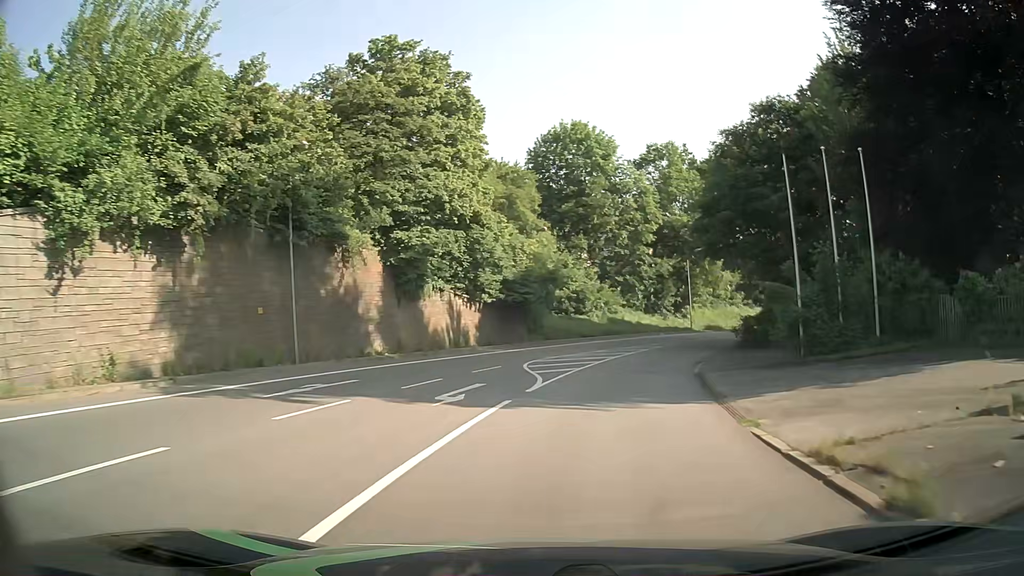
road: primary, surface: asphalt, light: Day
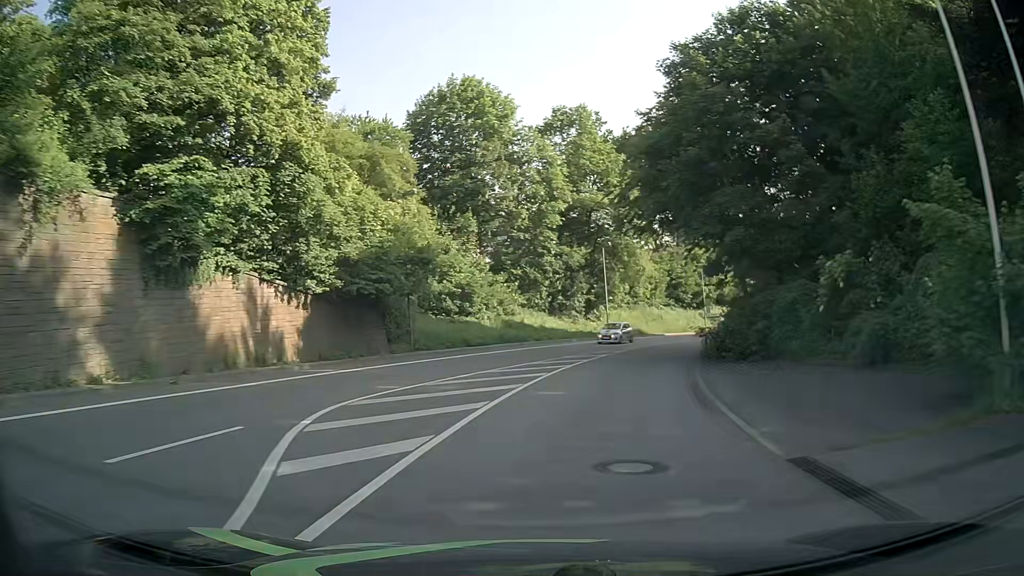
(+1.2, +15.1) m; +9°
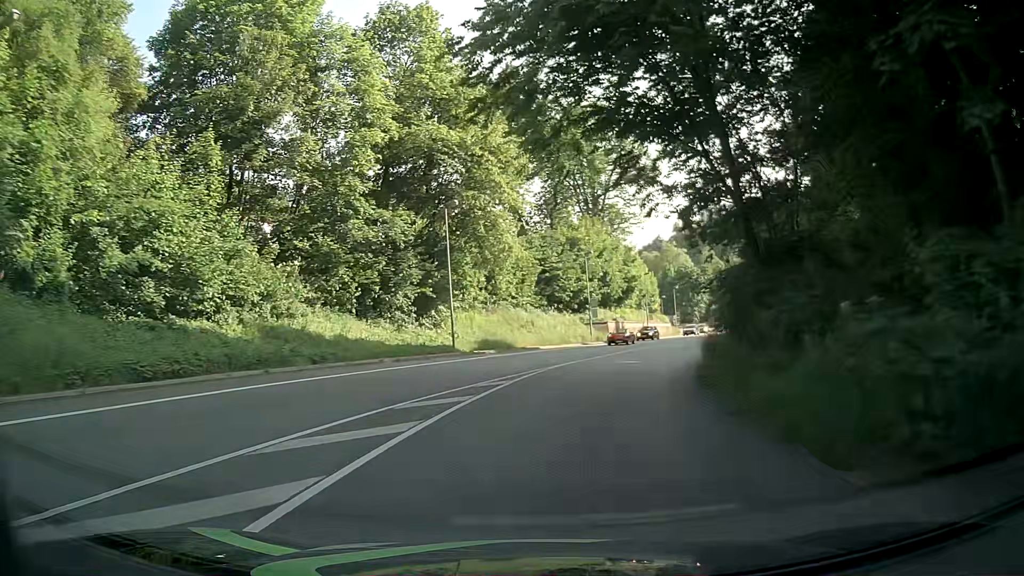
(+2.4, +22.7) m; +12°
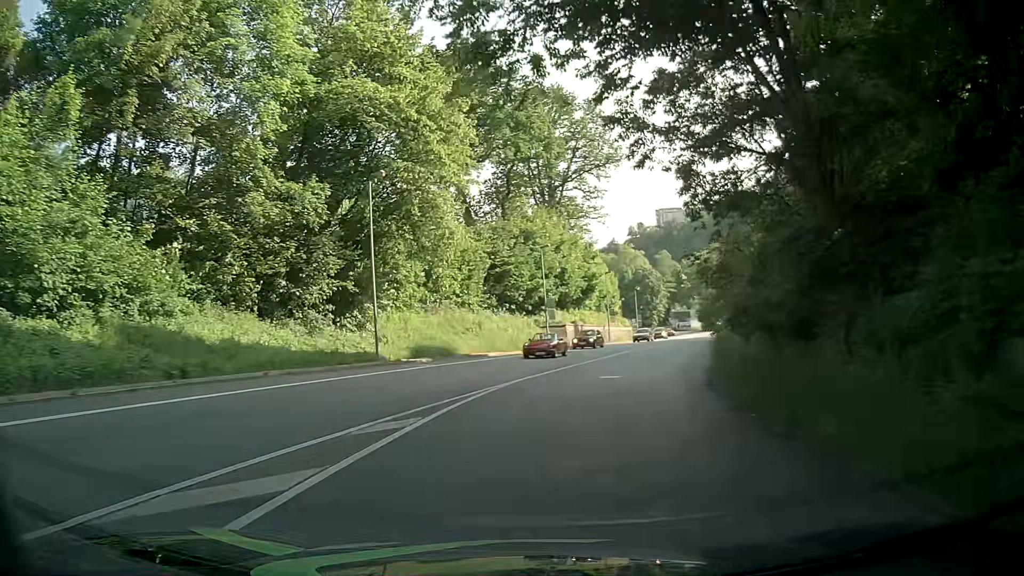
(+0.3, +7.6) m; +5°
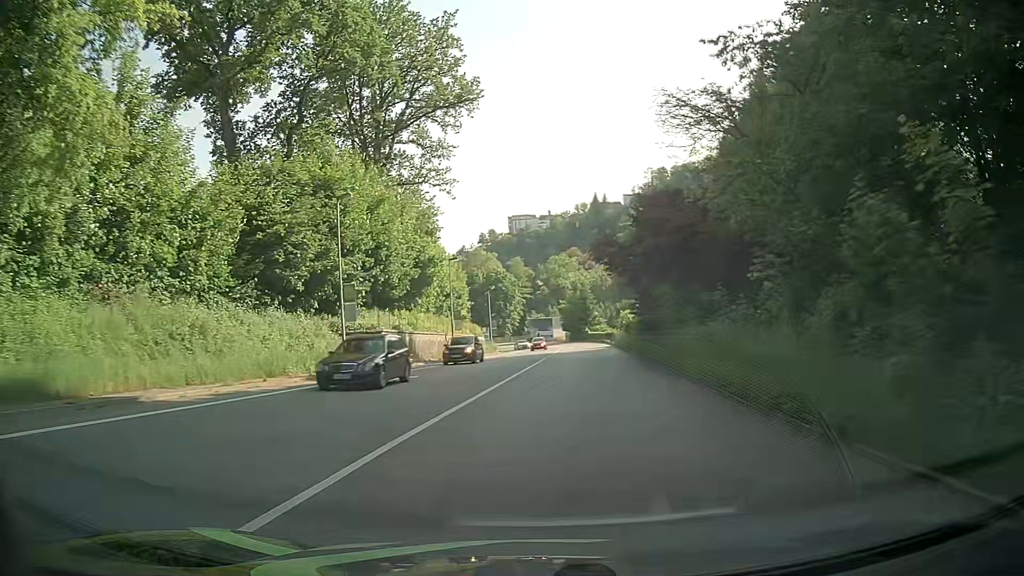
(+2.5, +22.7) m; +13°
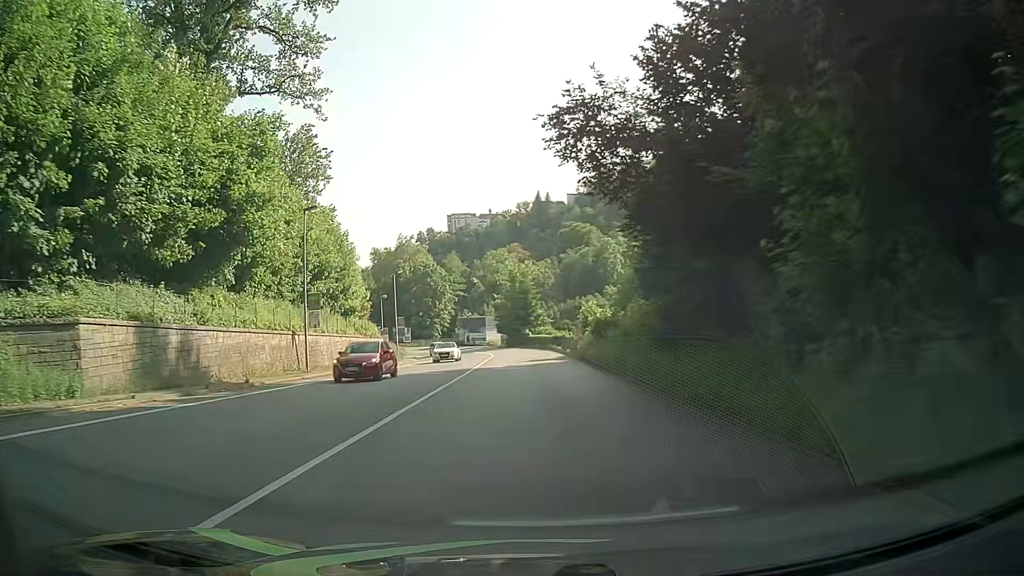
(+1.2, +22.8) m; +5°
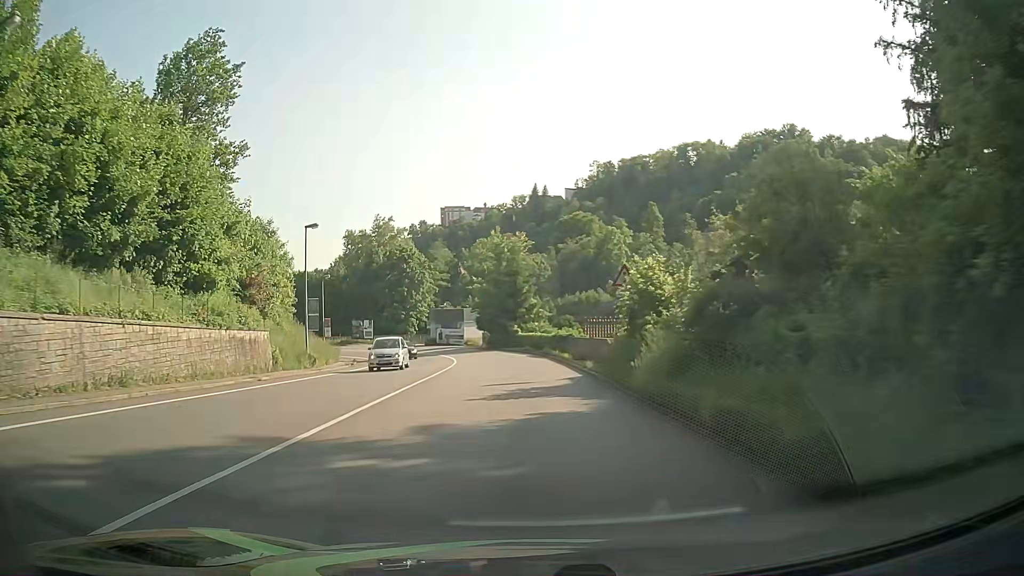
(+0.1, +23.0) m; +1°
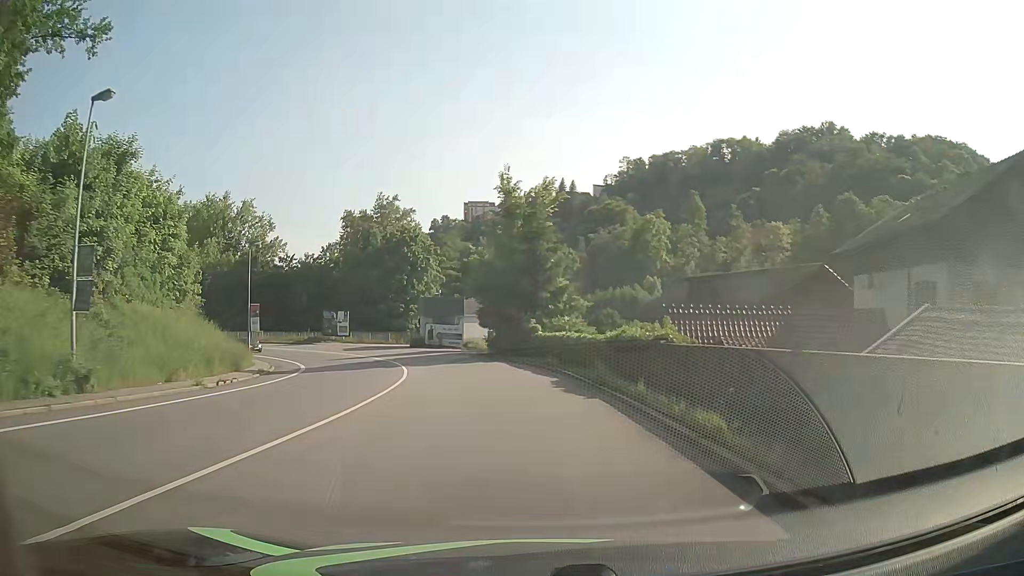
(-0.4, +23.0) m; -2°
(0, +10) (-1, +20) (-3, +30) (-6, +39) (-10, +48) (-15, +57) (-22, +64) (-30, +70) (-39, +75) (-48, +79) m
